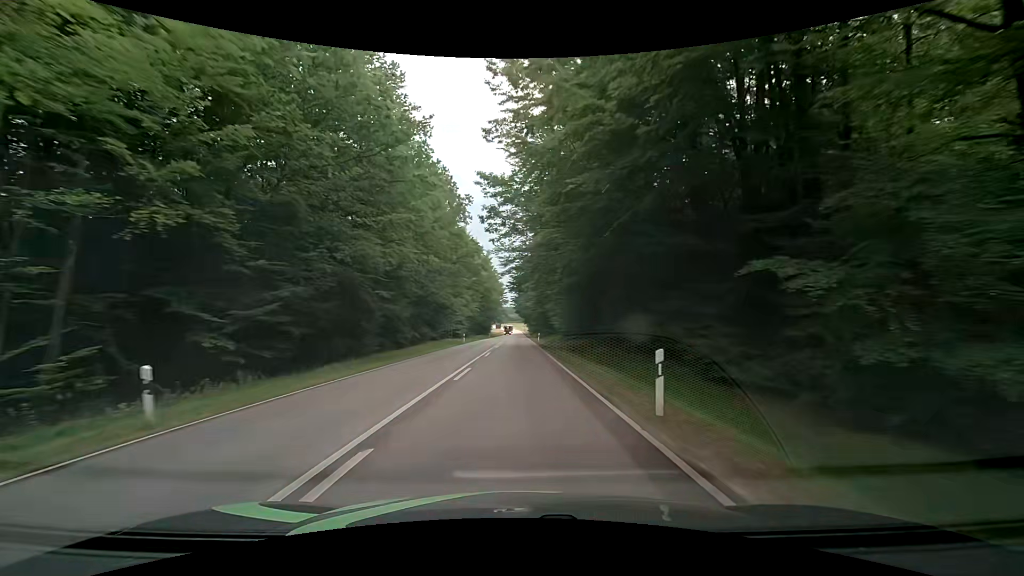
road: secondary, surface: asphalt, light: Day
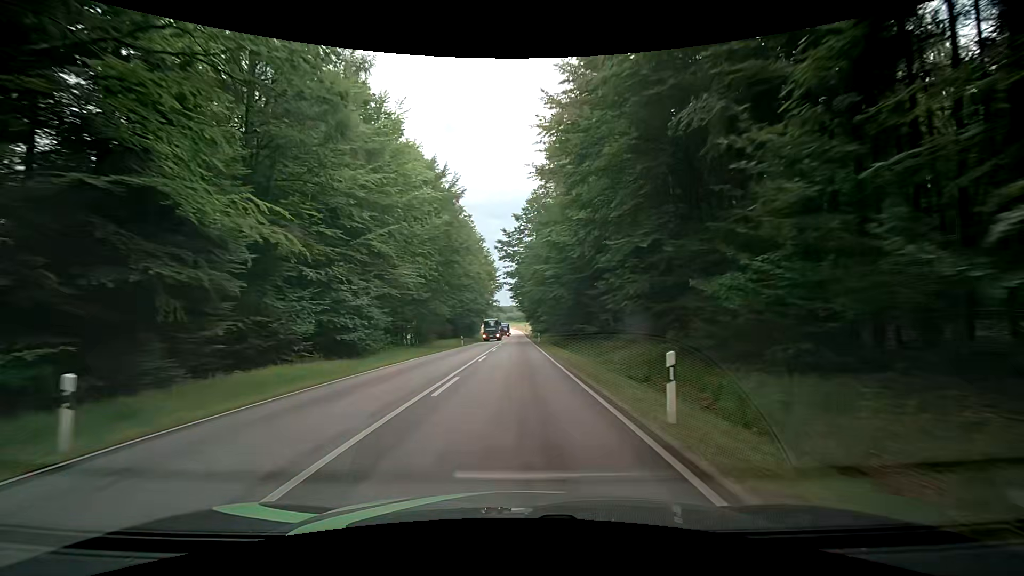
(+0.7, +51.5) m; 0°
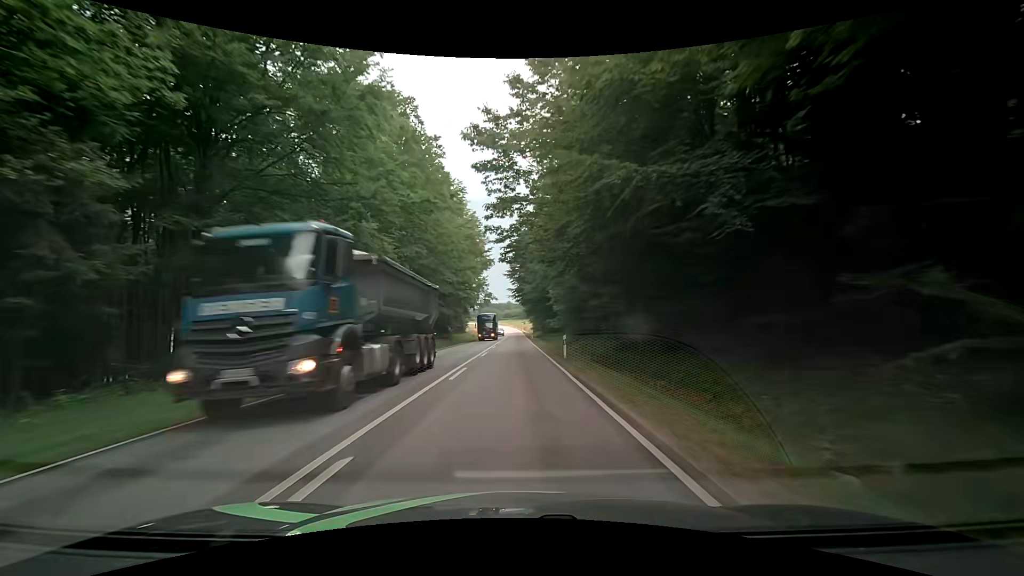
(+0.2, +33.1) m; 0°
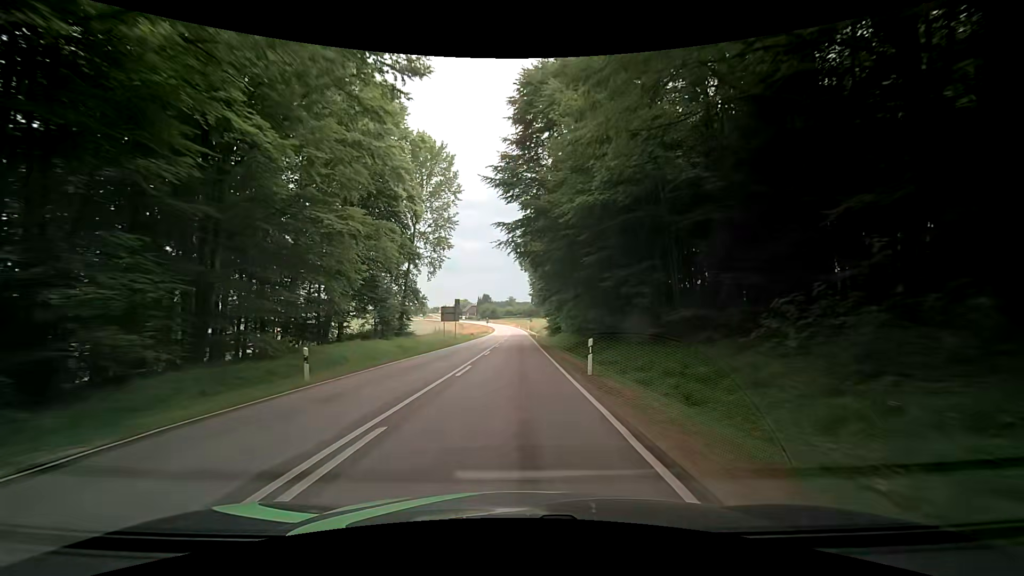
(0.0, +58.6) m; 0°
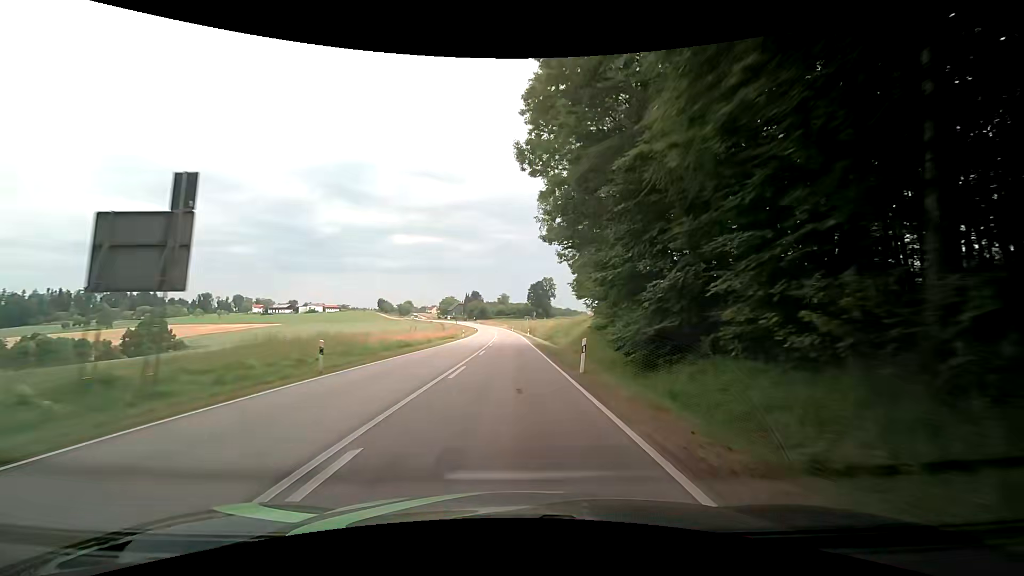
(-0.1, +49.2) m; +2°
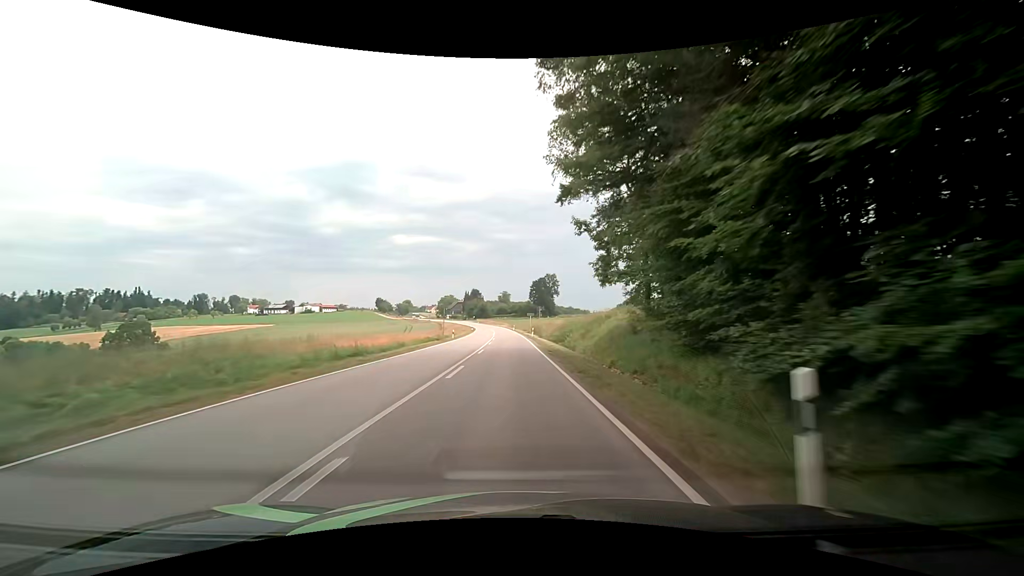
(-0.2, +12.4) m; -2°
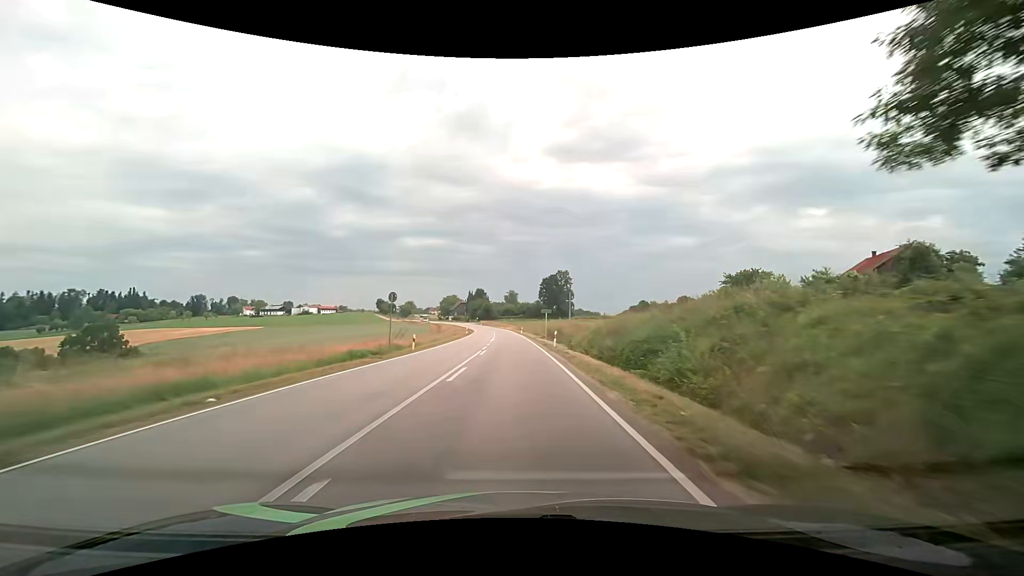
(+0.1, +24.7) m; 0°
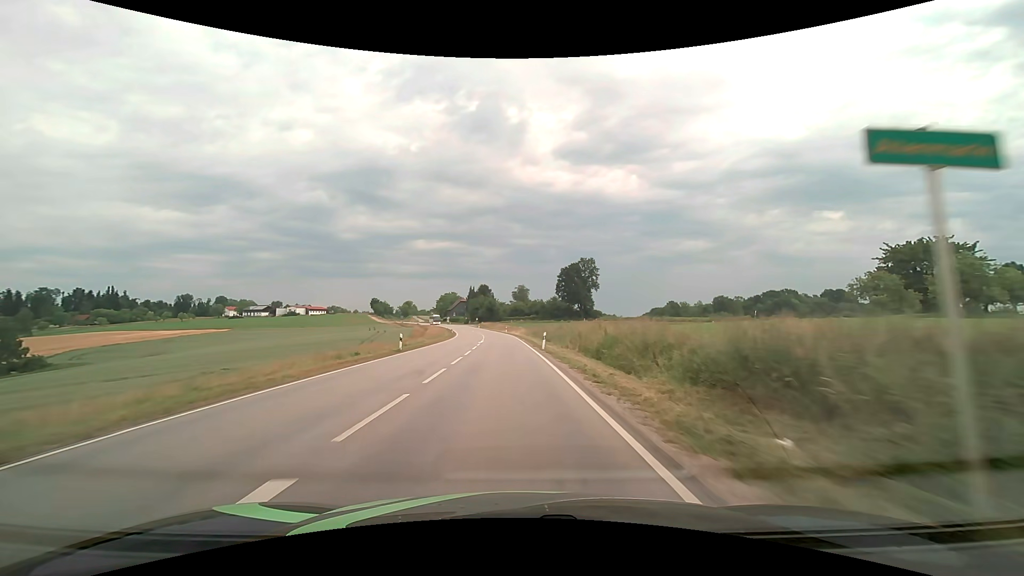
(-0.3, +48.3) m; -1°
(0, +10) (0, +20) (-1, +30) (-1, +40) (-1, +50) (-2, +60) (-3, +70) (-4, +80) (-5, +90) (-6, +100) m
